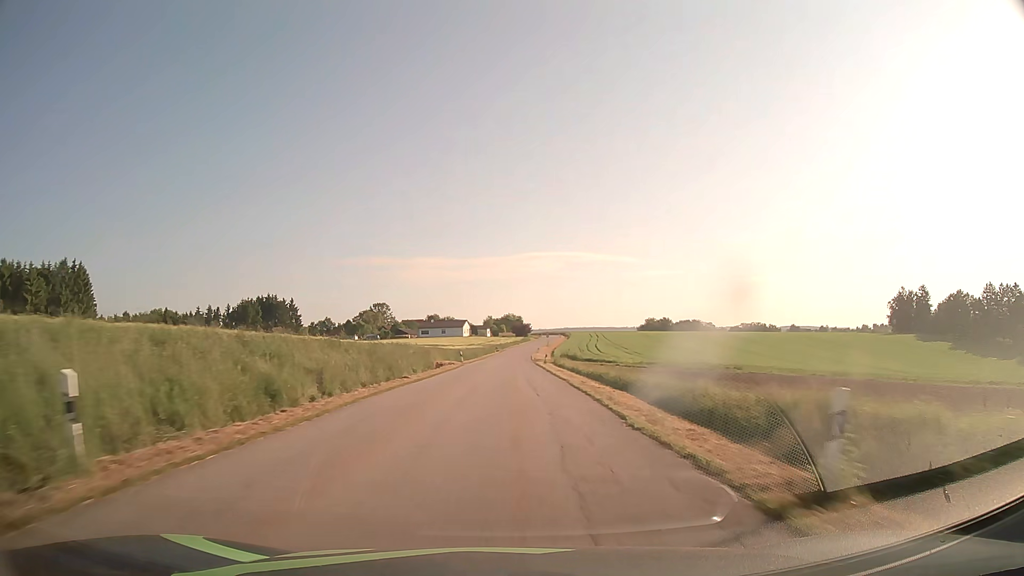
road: tertiary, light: Day
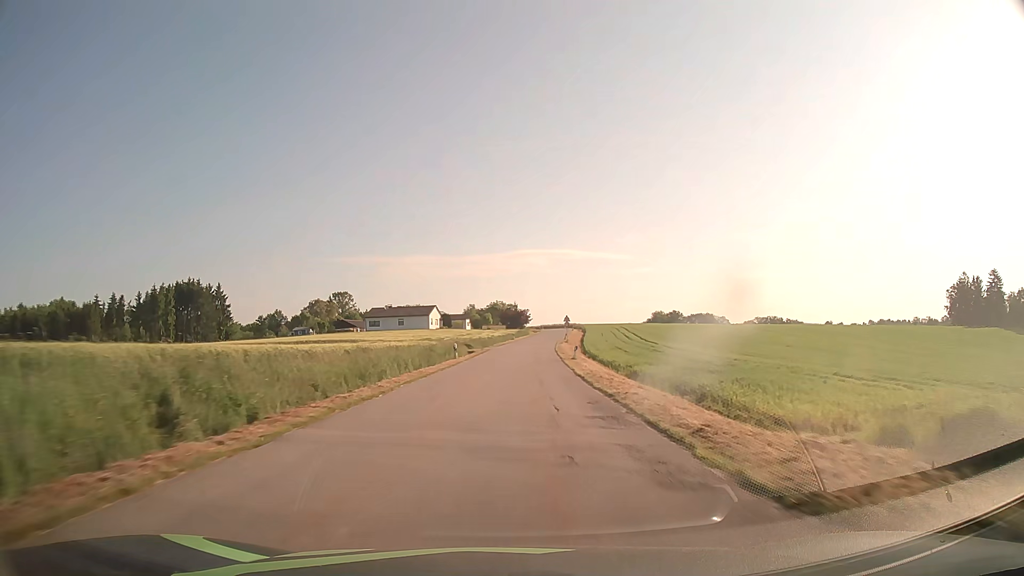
(+0.1, +66.7) m; +1°
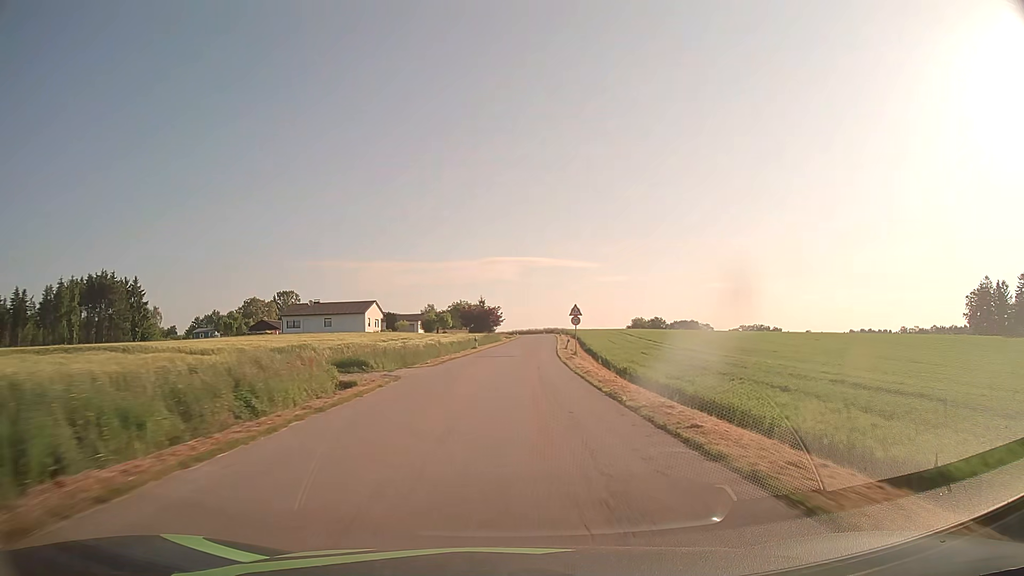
(+0.9, +37.3) m; +3°
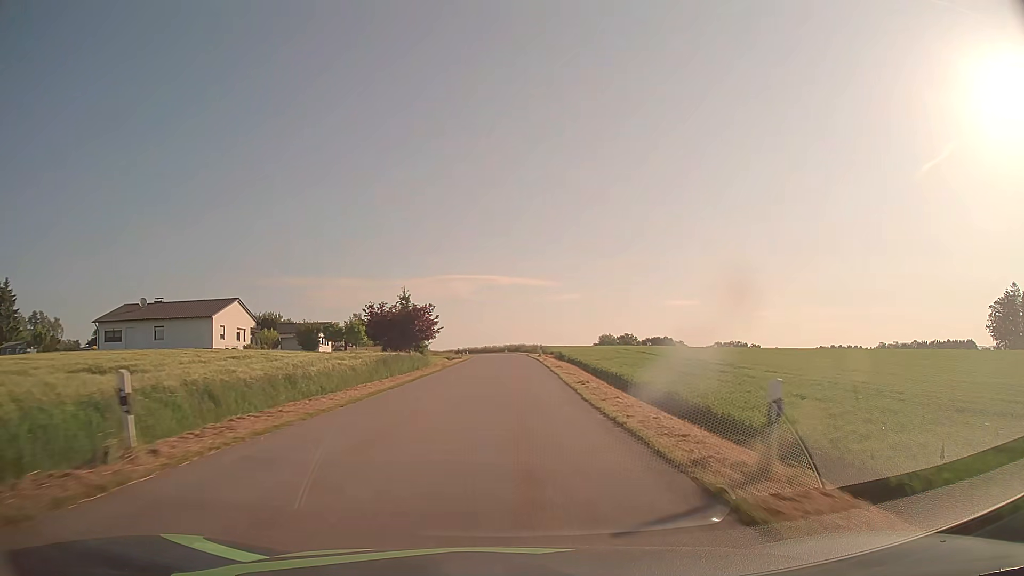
(+1.4, +43.2) m; +4°
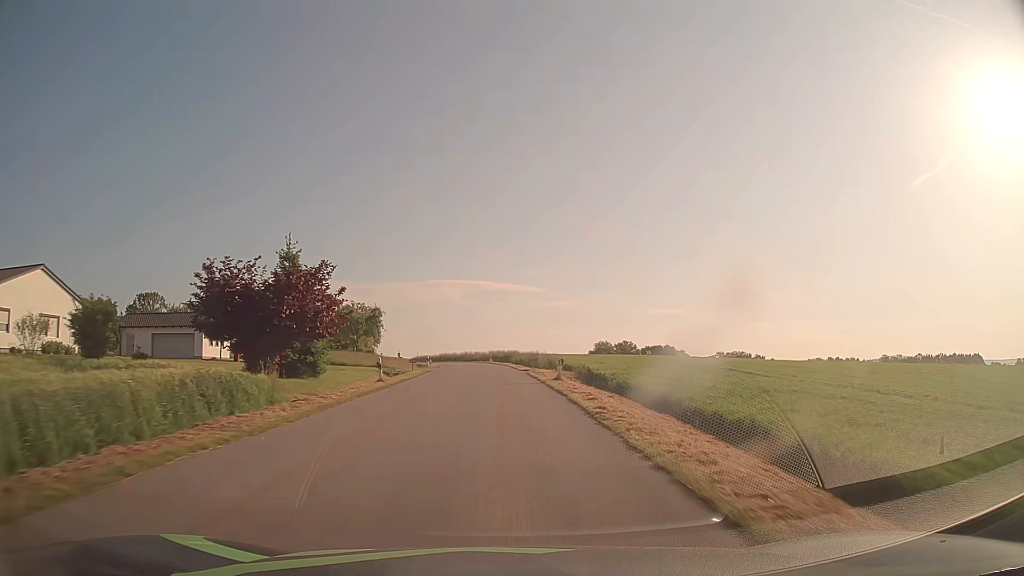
(+0.4, +31.4) m; +1°
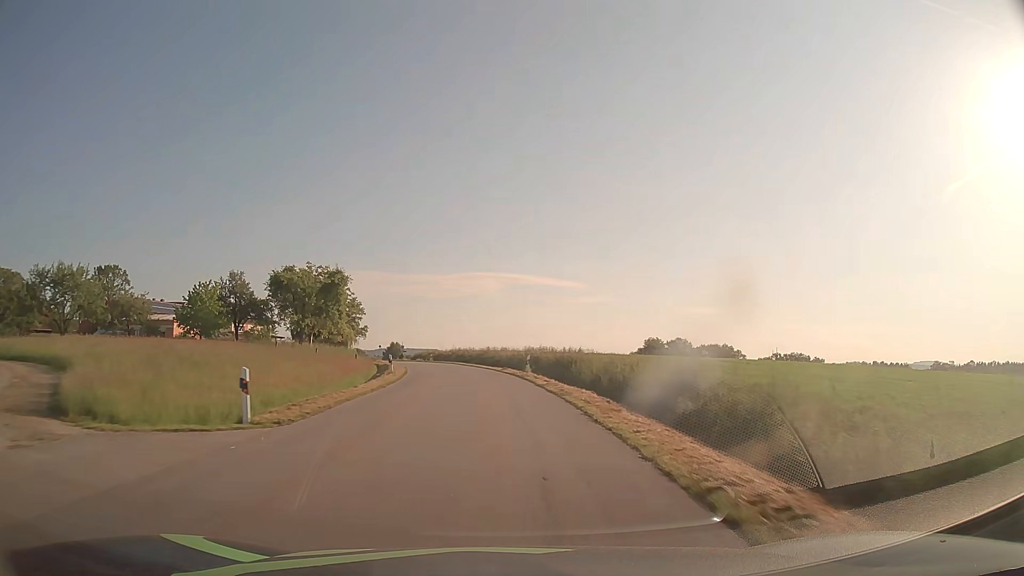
(-0.8, +42.5) m; -3°
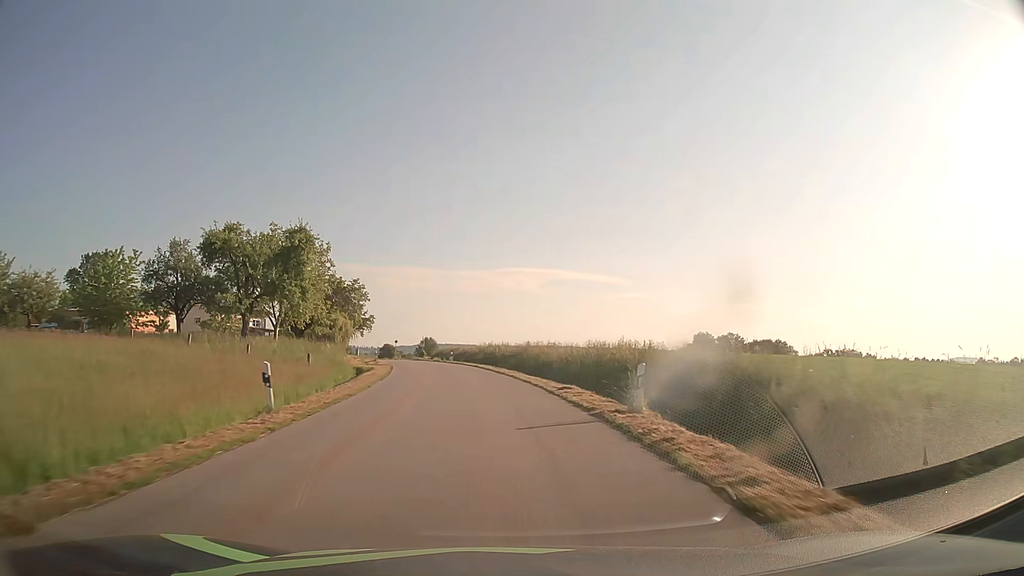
(-0.6, +21.6) m; -3°
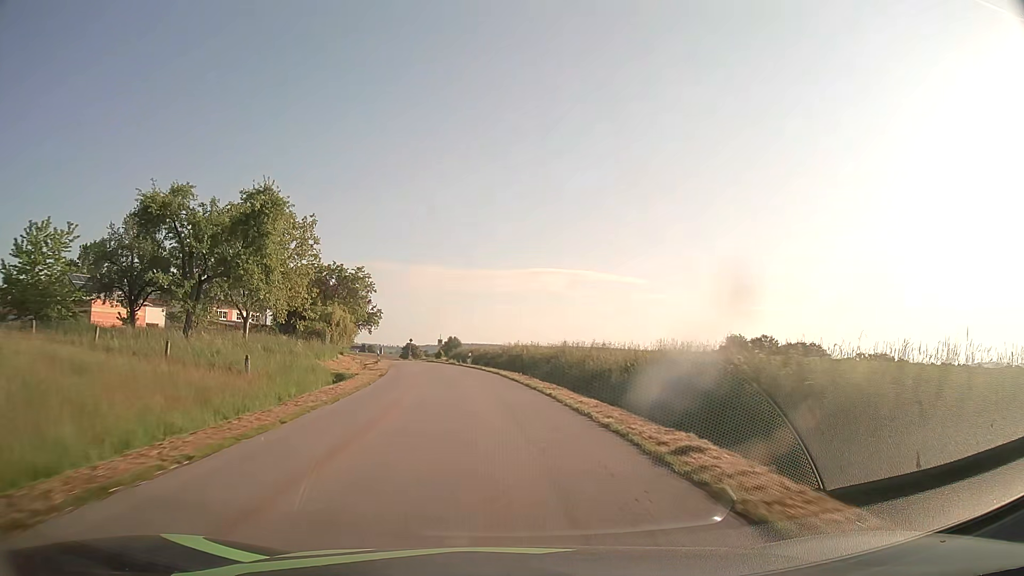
(-0.2, +10.8) m; -2°
(0, +10) (-1, +20) (-2, +30) (-3, +40) (-5, +50) (-7, +59) (-10, +69) (-12, +79) (-15, +88) (-18, +98) m
